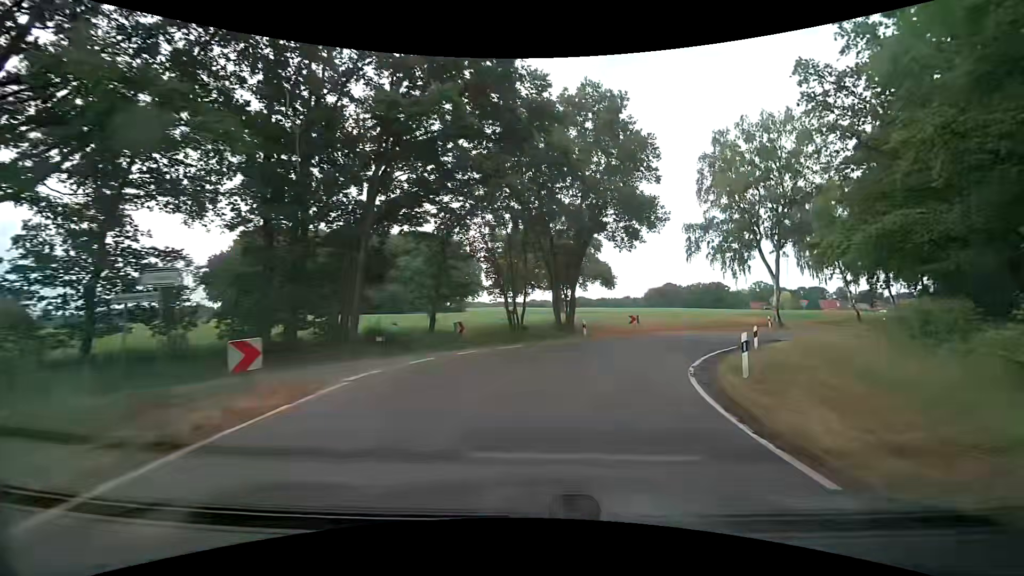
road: tertiary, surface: asphalt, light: Day
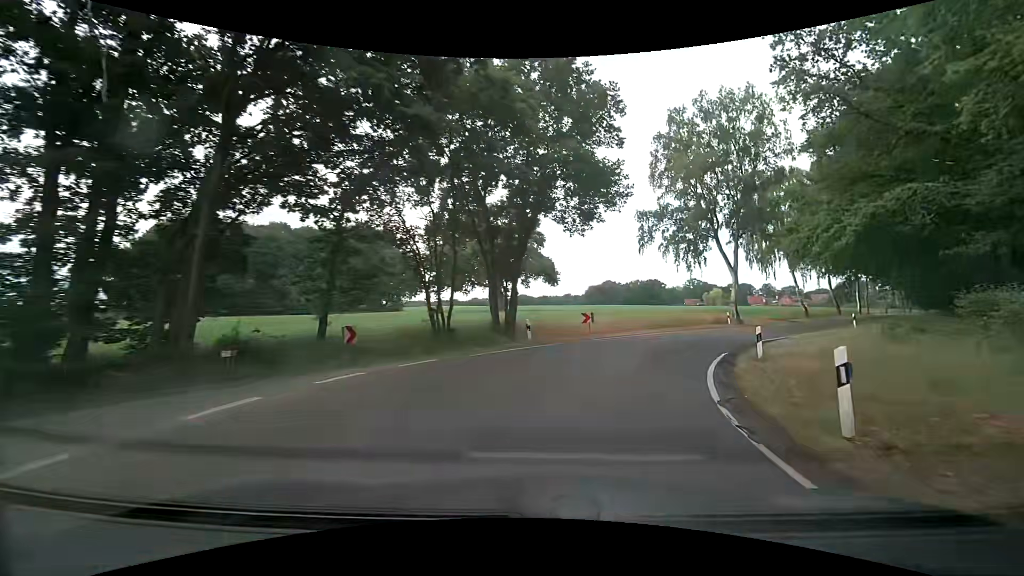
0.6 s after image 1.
(+0.3, +6.1) m; +7°
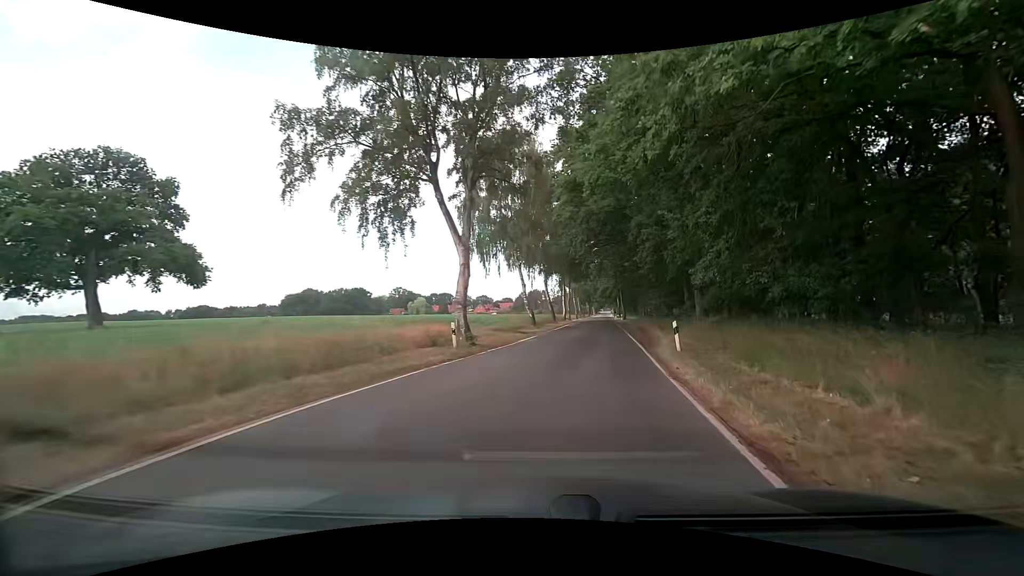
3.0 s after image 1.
(+6.2, +22.0) m; +32°
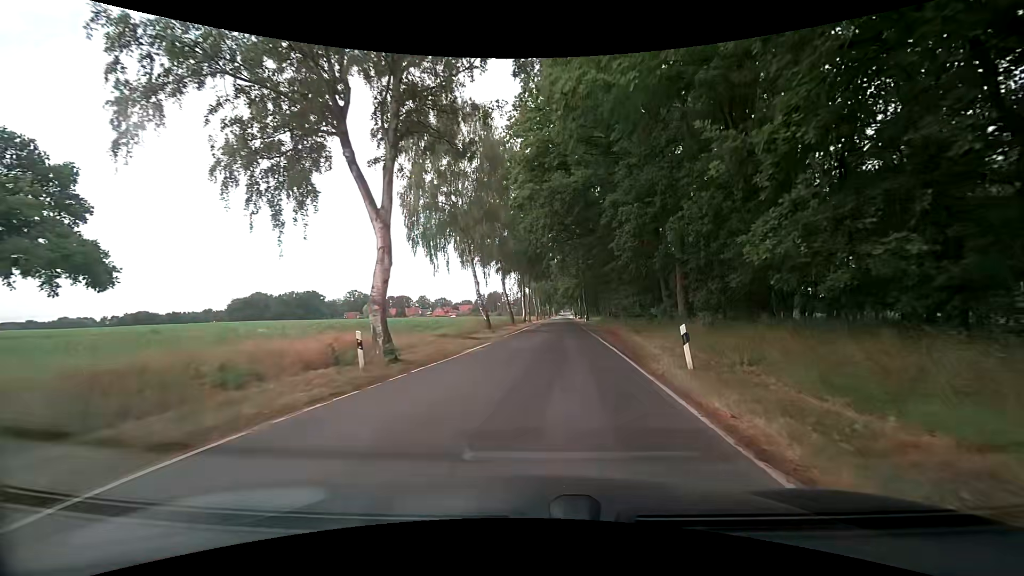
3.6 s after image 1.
(+0.3, +5.9) m; +5°
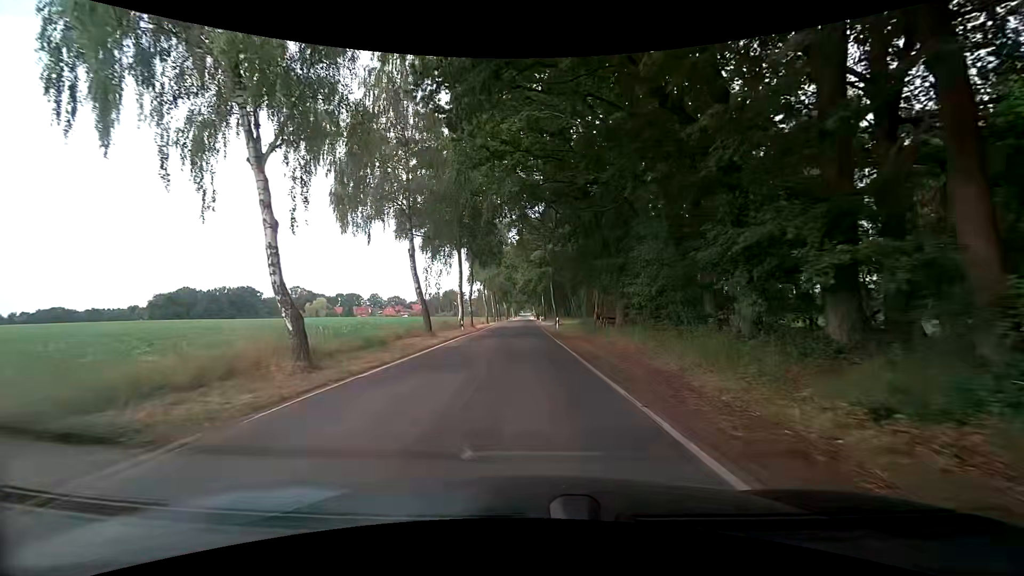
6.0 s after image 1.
(+1.6, +24.9) m; +5°
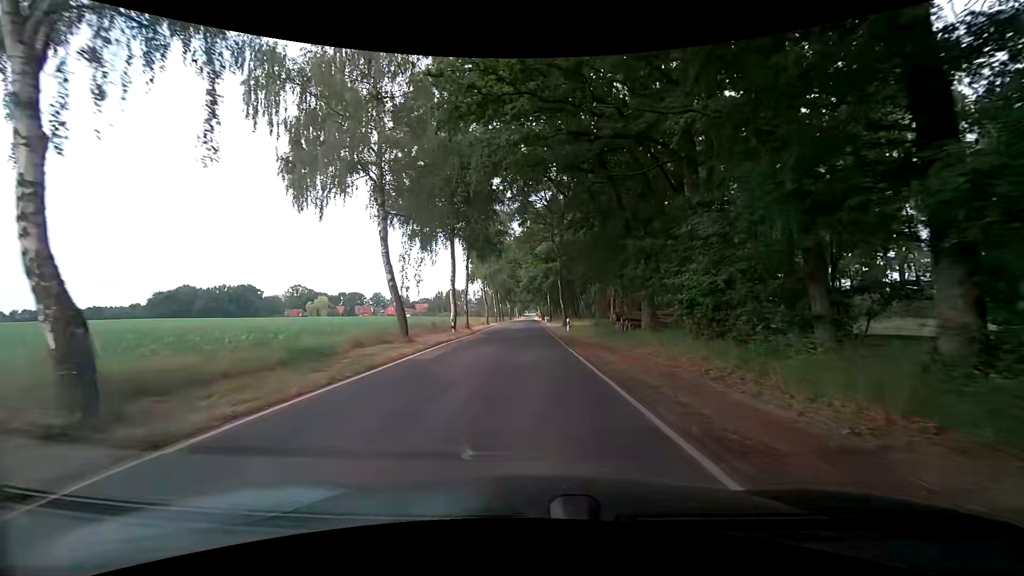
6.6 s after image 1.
(0.0, +6.7) m; 0°
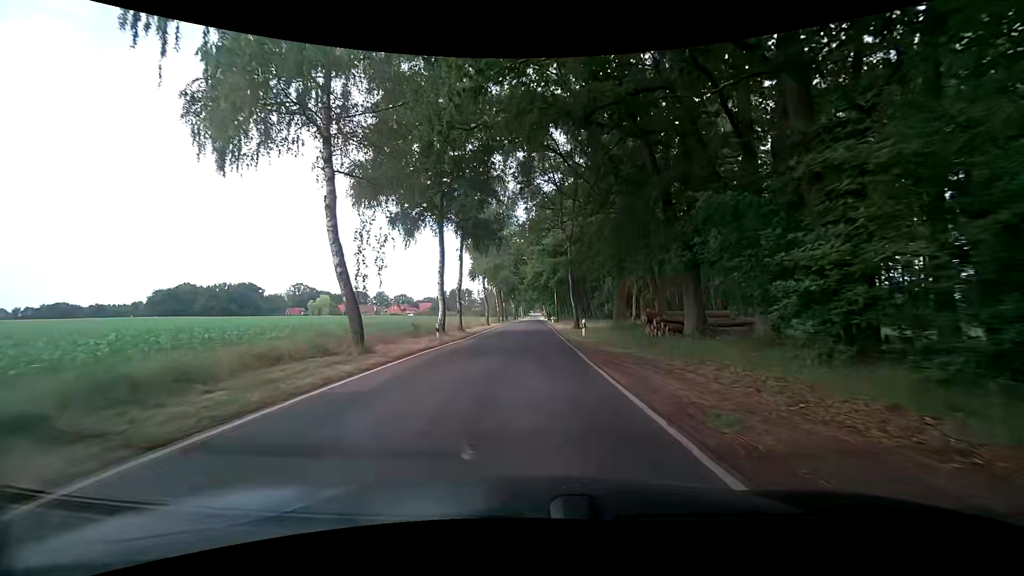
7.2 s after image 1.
(-0.1, +6.8) m; -1°
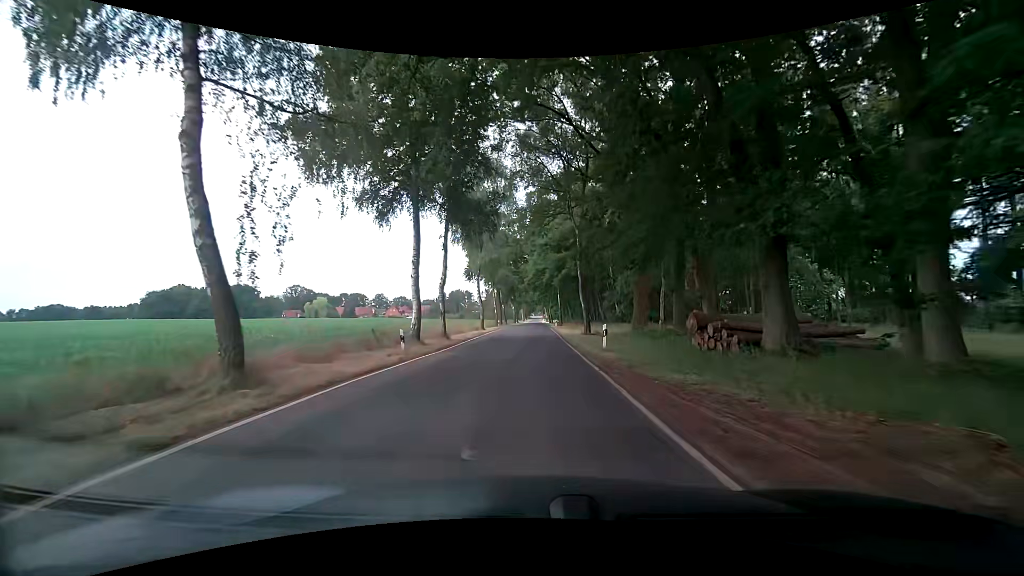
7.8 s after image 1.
(0.0, +7.0) m; 0°
(0, +10) (0, +20) (0, +30) (0, +40) (0, +50) (0, +60) (0, +70) (0, +80) (0, +90) (0, +100) m
